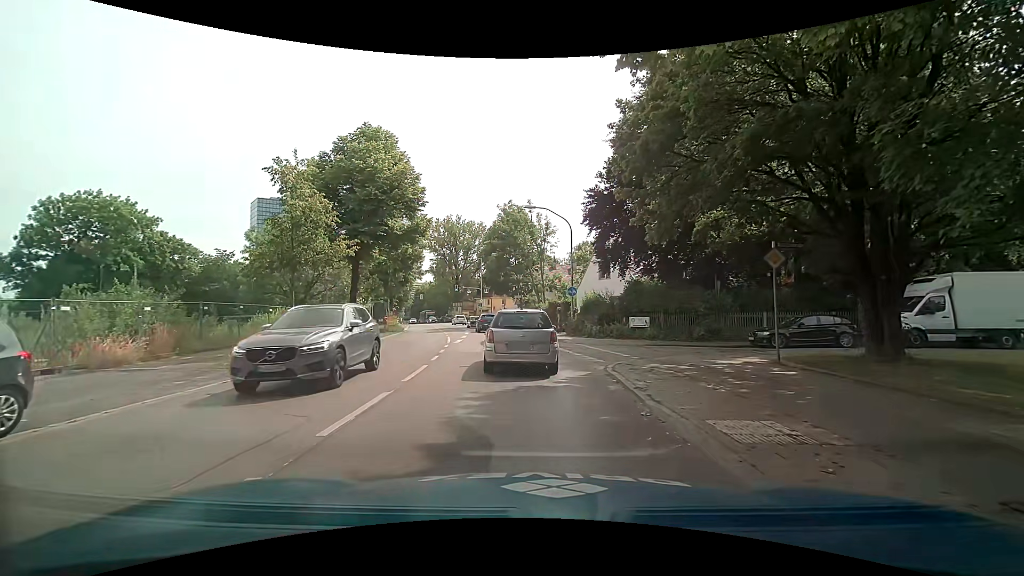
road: secondary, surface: asphalt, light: Day
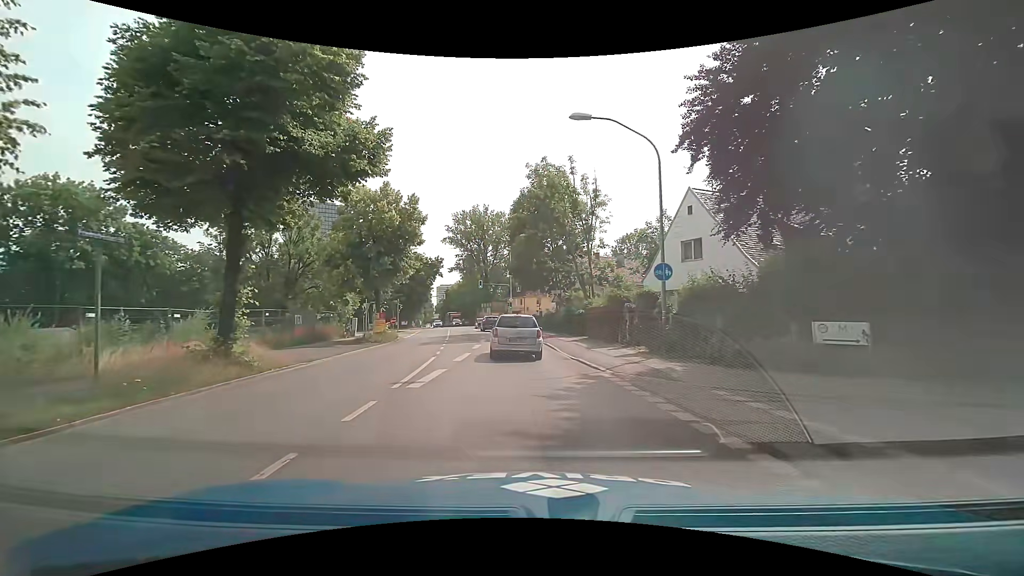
(+0.2, +14.5) m; -2°
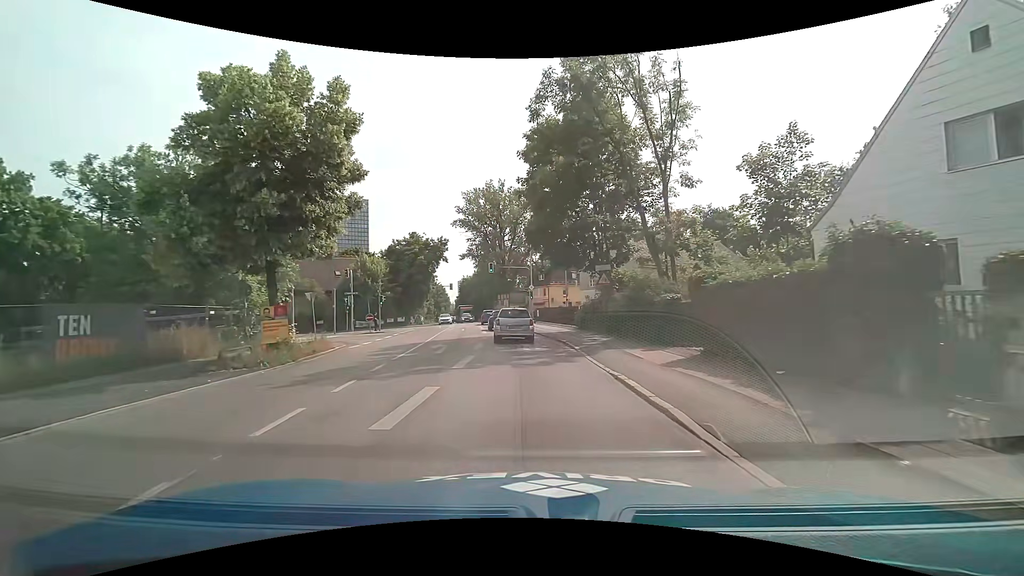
(-0.4, +16.3) m; -3°
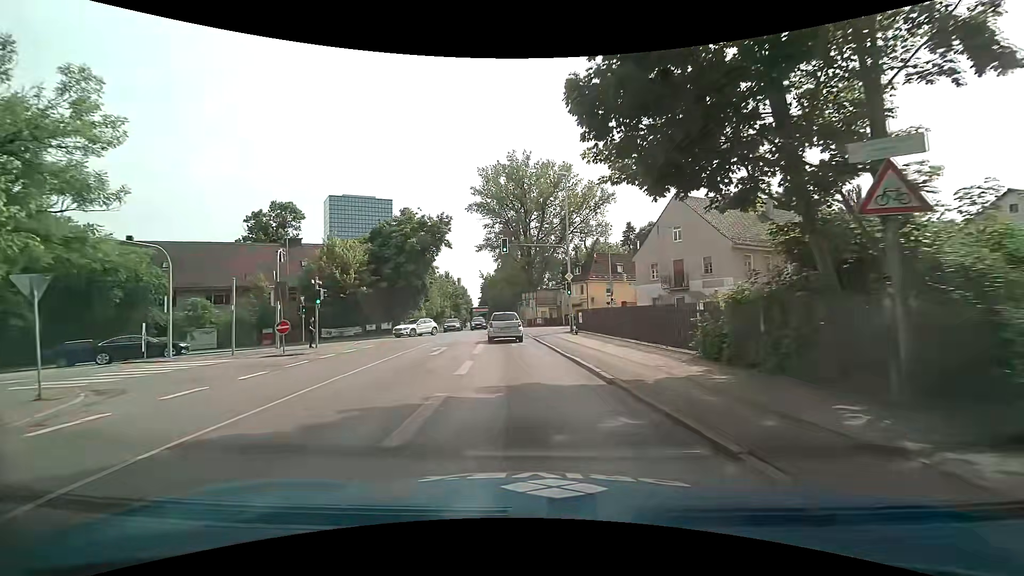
(-0.4, +18.8) m; -3°
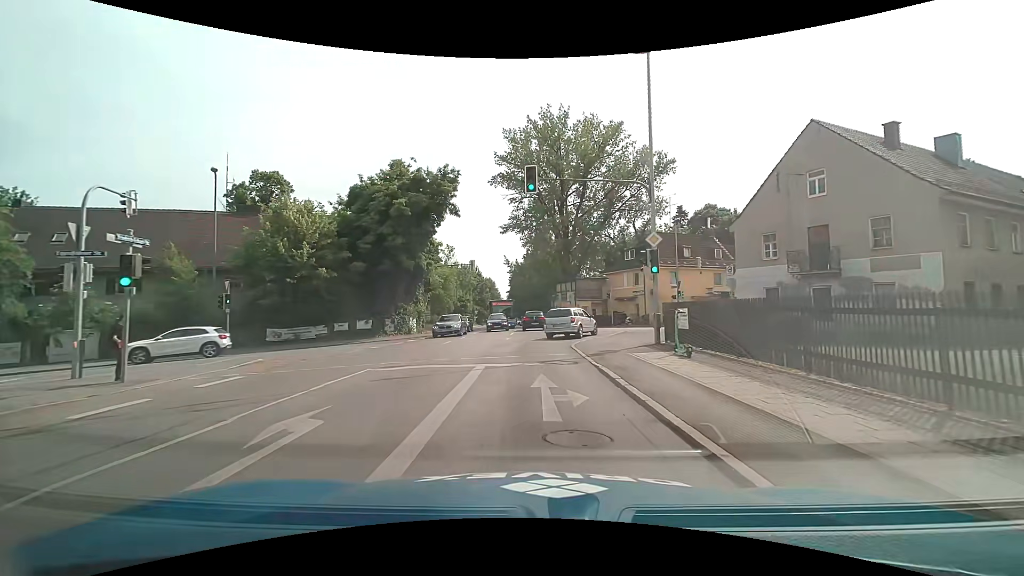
(-0.5, +15.2) m; -3°
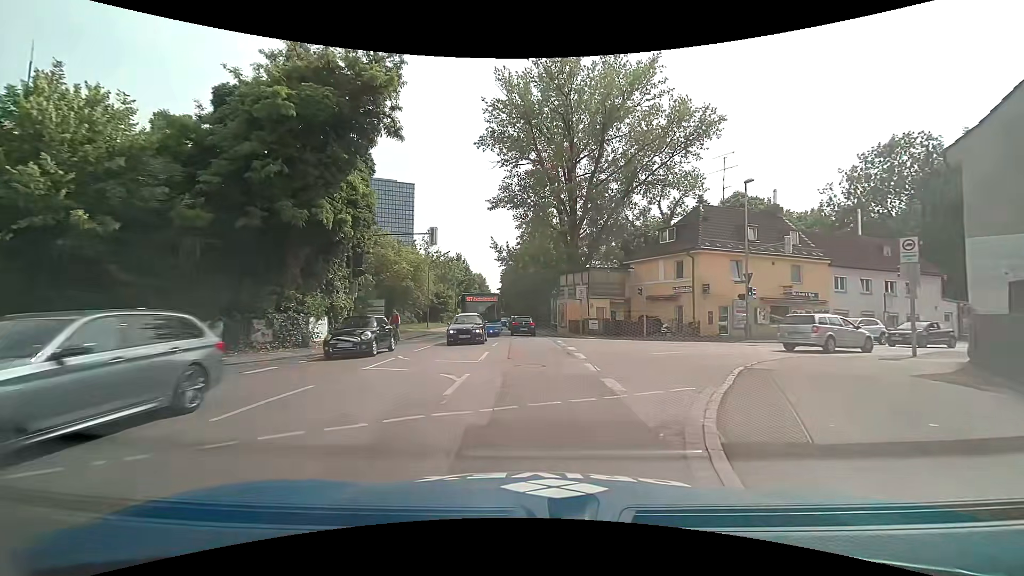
(-0.1, +15.9) m; 0°
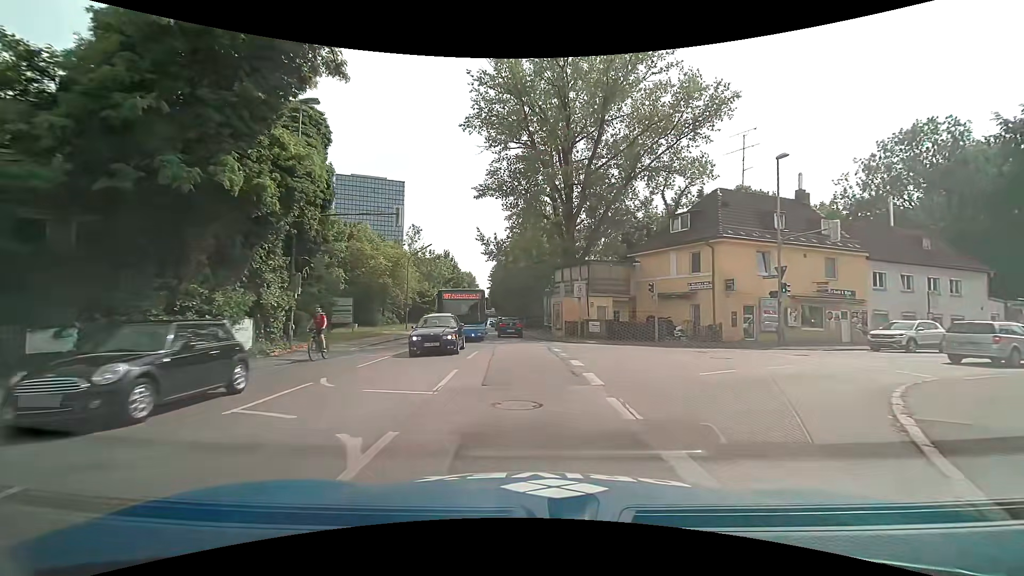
(+0.1, +5.3) m; +1°
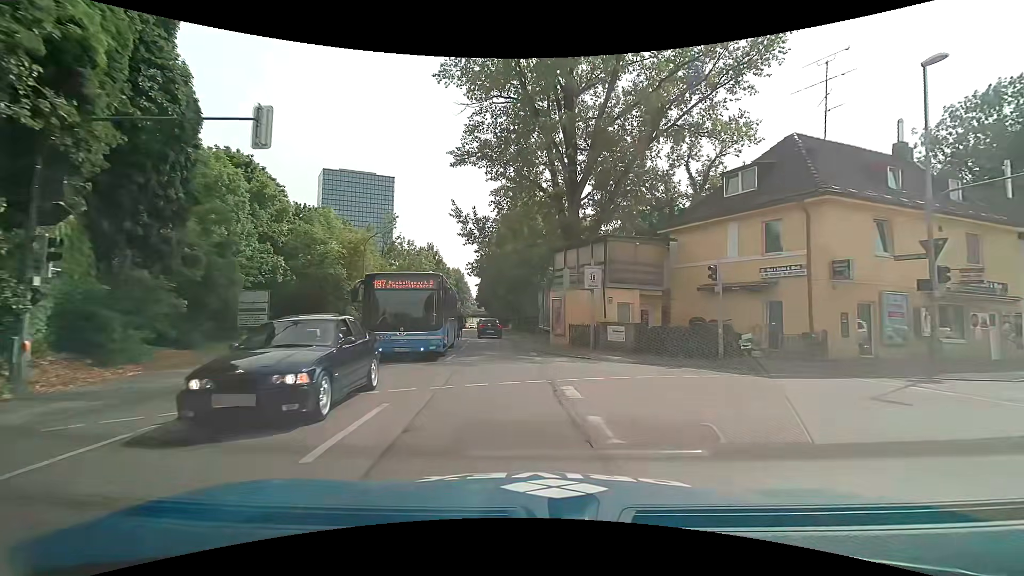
(+0.2, +10.3) m; +2°
(0, +10) (-1, +20) (-2, +30) (-3, +40) (-5, +50) (-6, +60) (-7, +70) (-8, +80) (-9, +90) (-10, +99) m
